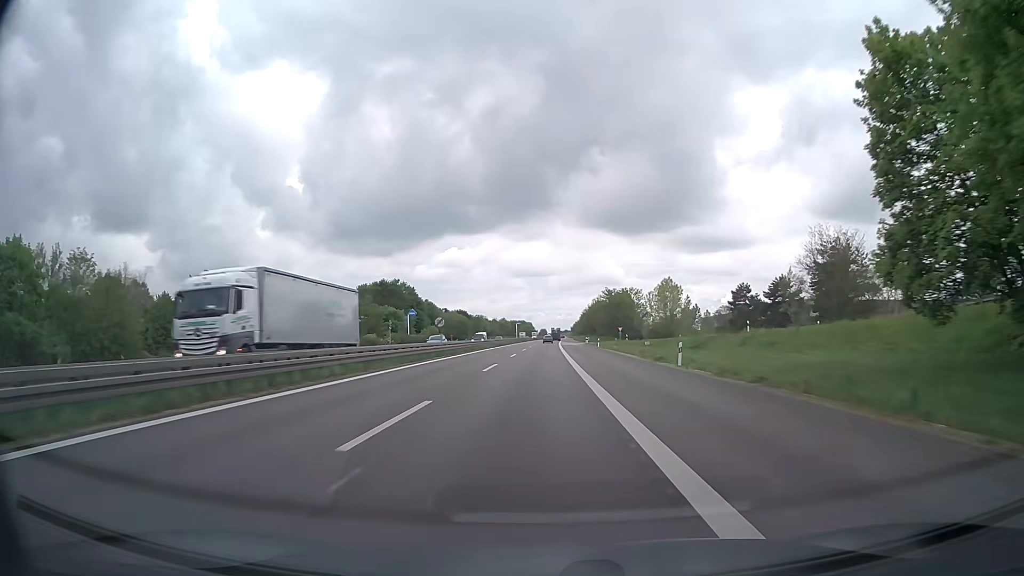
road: trunk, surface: asphalt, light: Day
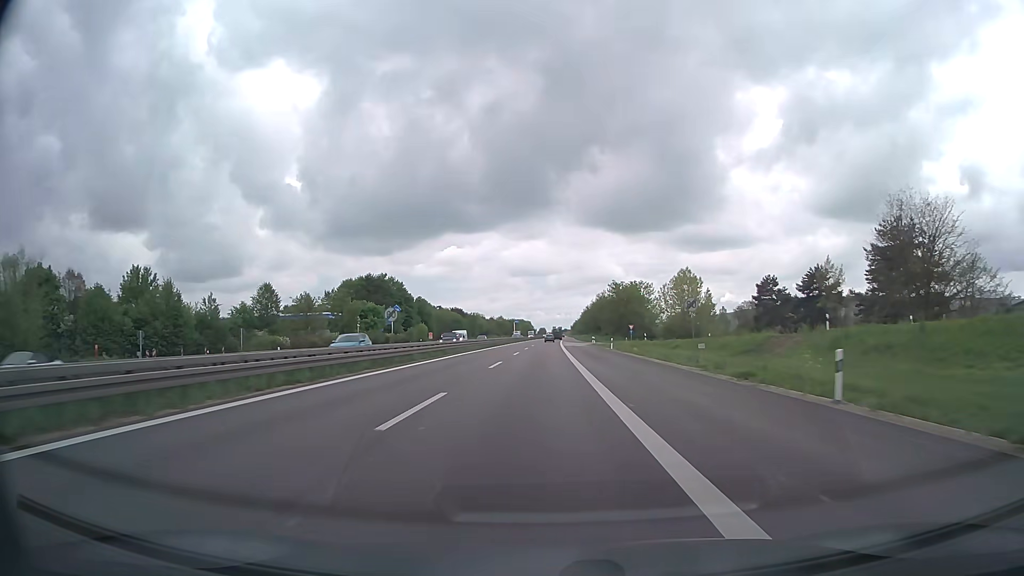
(0.0, +16.4) m; 0°
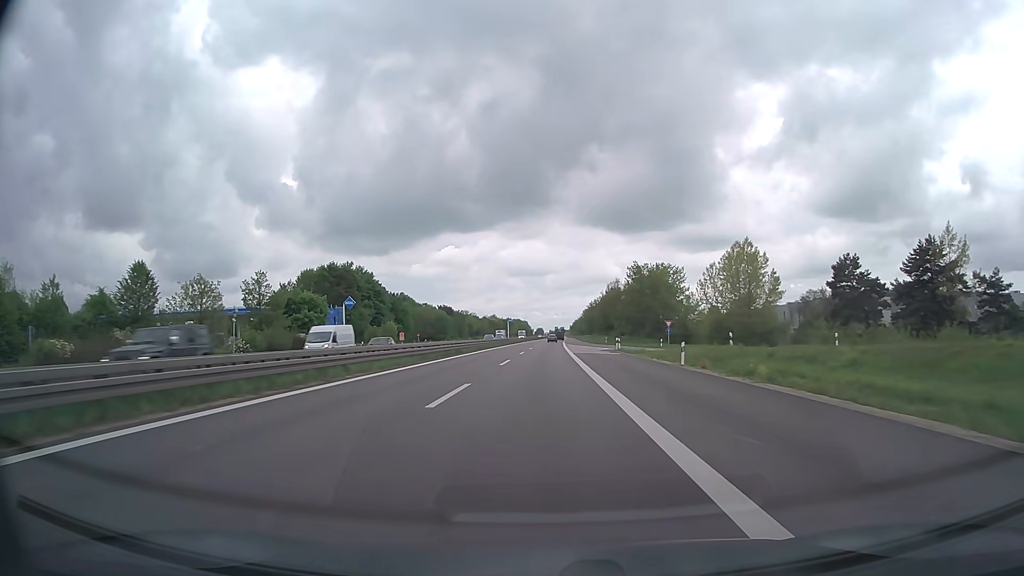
(+0.1, +33.2) m; 0°
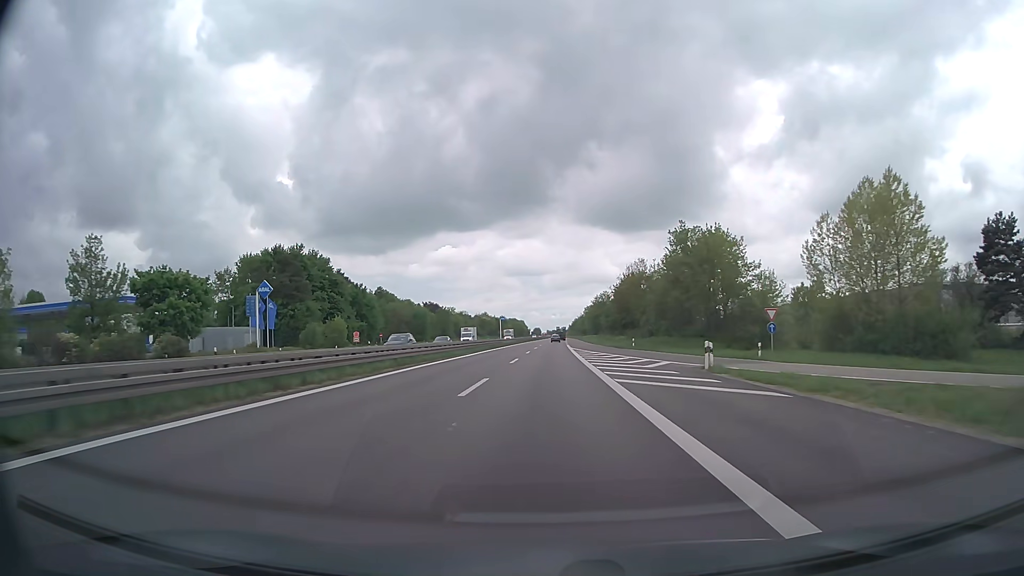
(+0.1, +33.7) m; 0°
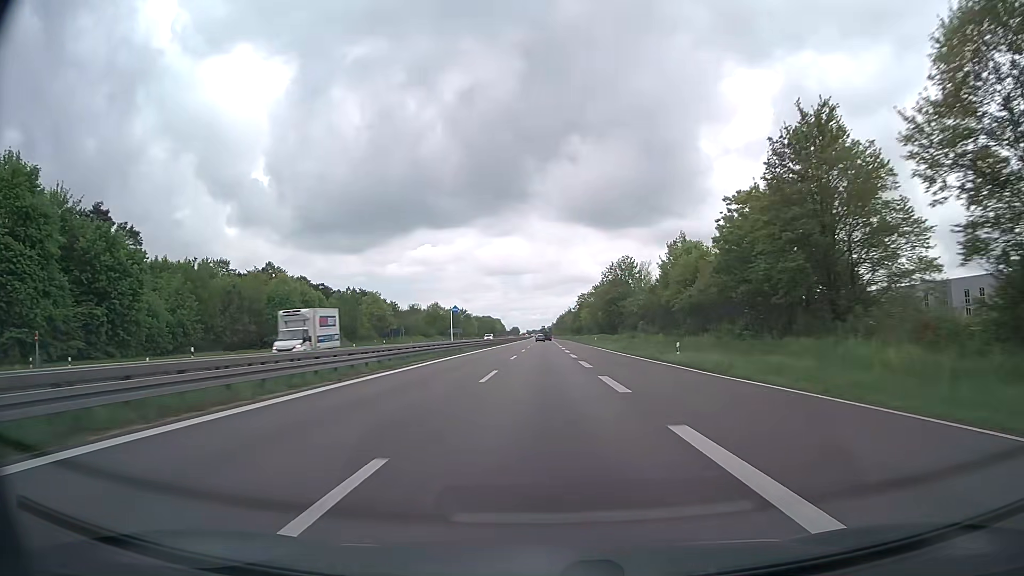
(+1.1, +86.2) m; +2°
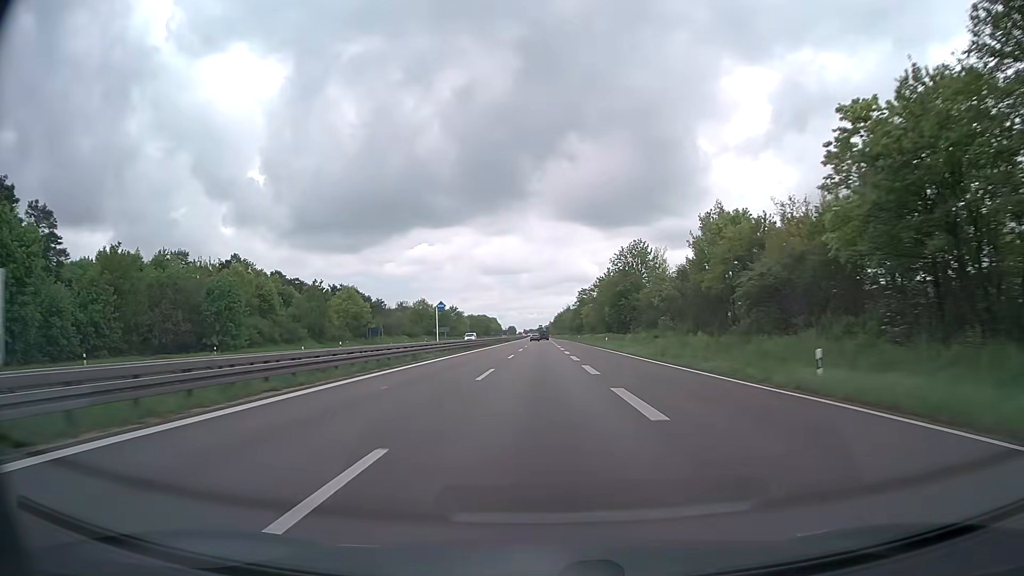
(0.0, +17.5) m; 0°
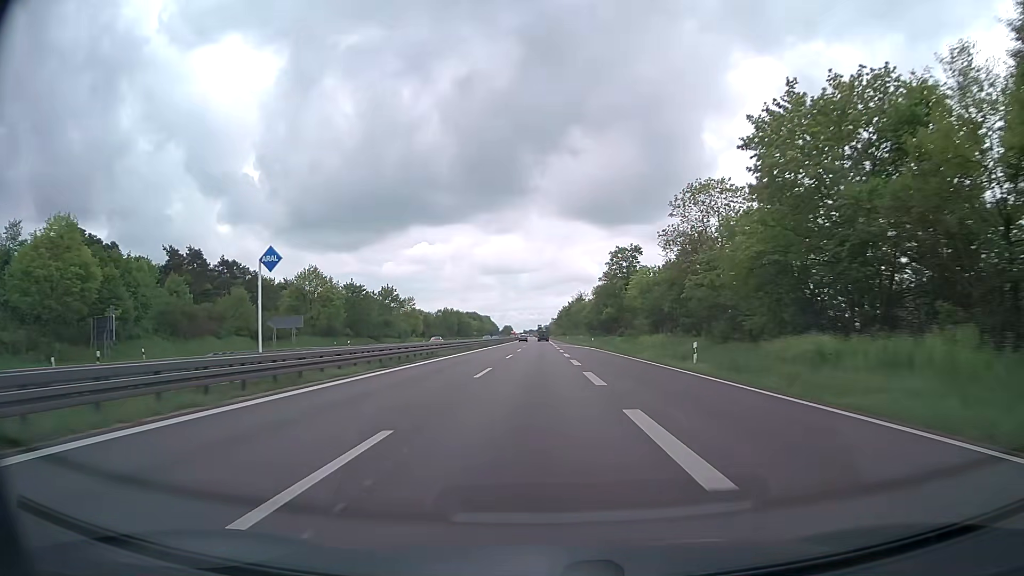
(-0.1, +89.0) m; 0°
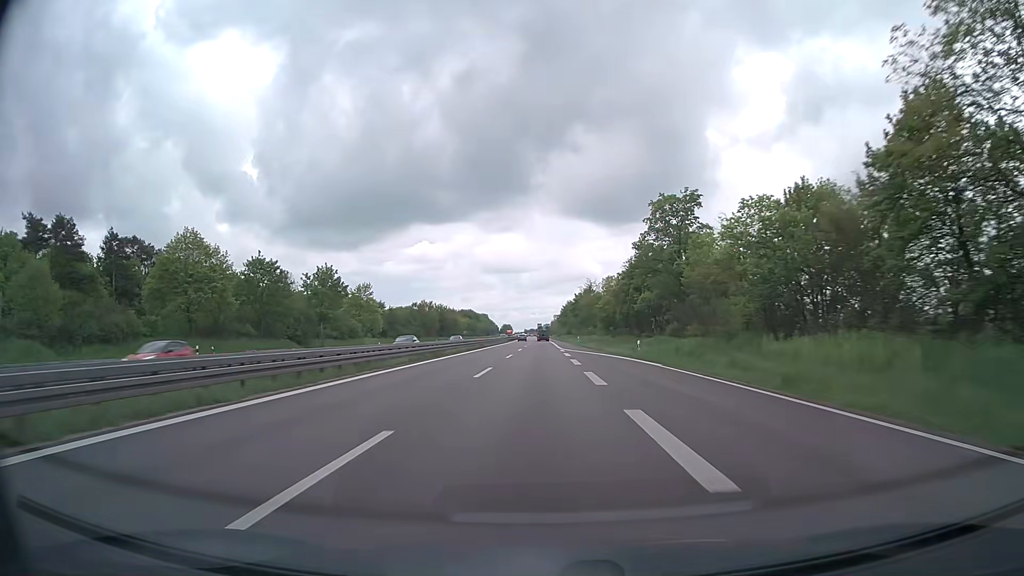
(0.0, +36.3) m; 0°
(0, +10) (0, +20) (0, +30) (0, +40) (0, +50) (-1, +60) (-1, +70) (-1, +80) (-1, +90) (-1, +100) m
